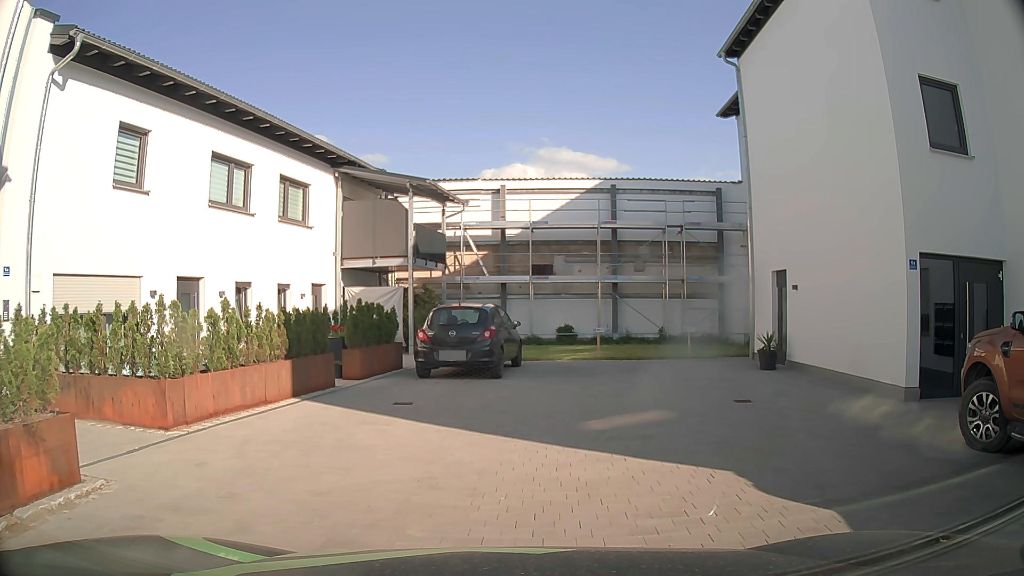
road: tertiary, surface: asphalt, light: Day
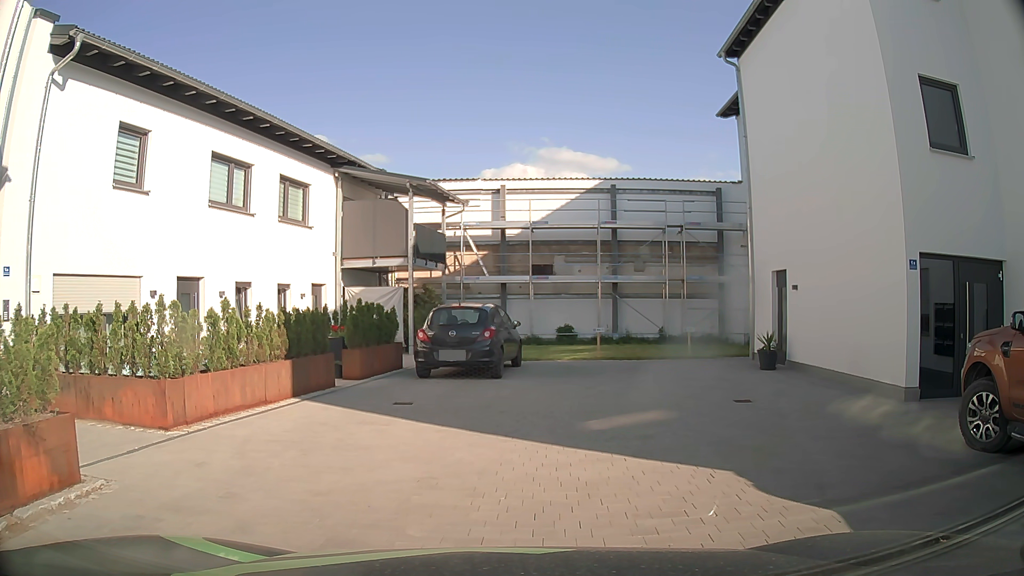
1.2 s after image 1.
(0.0, 0.0) m; 0°
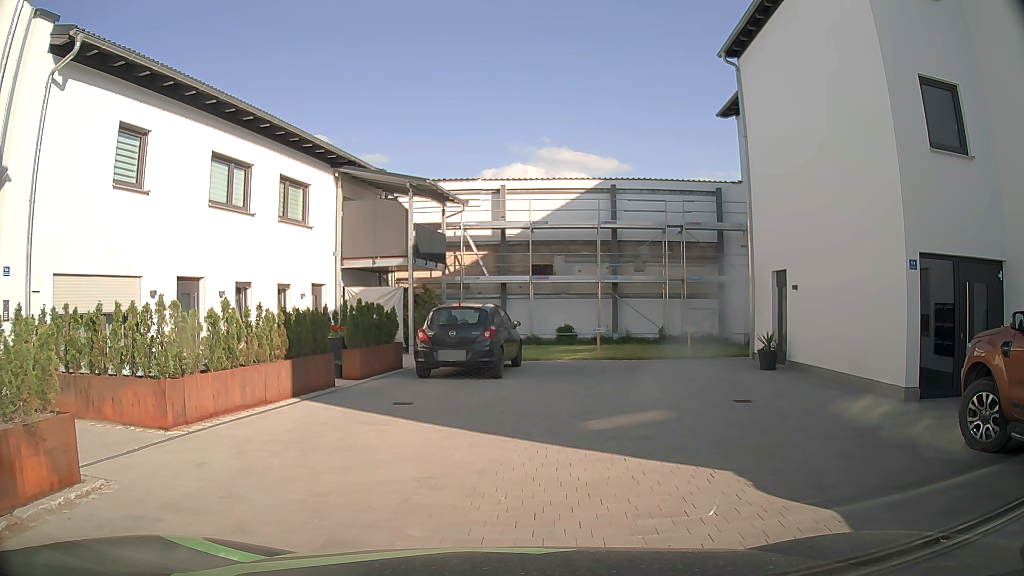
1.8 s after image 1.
(0.0, 0.0) m; 0°
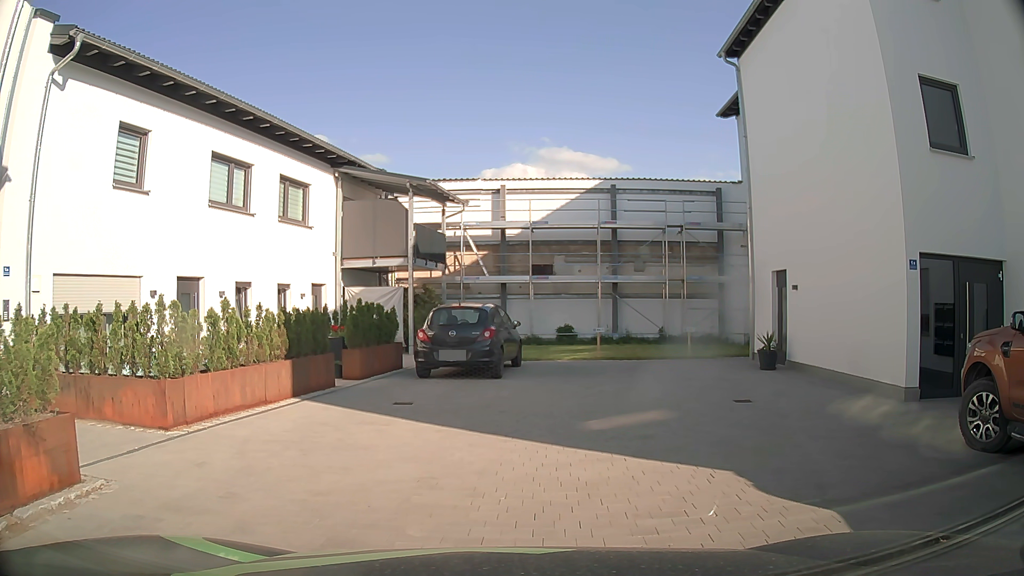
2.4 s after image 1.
(0.0, 0.0) m; 0°
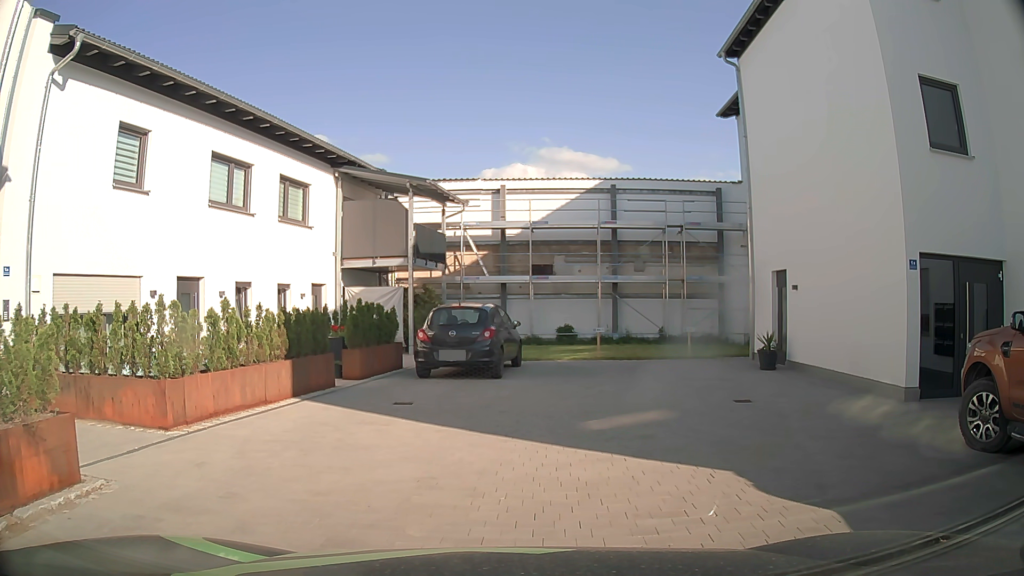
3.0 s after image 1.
(0.0, 0.0) m; 0°
